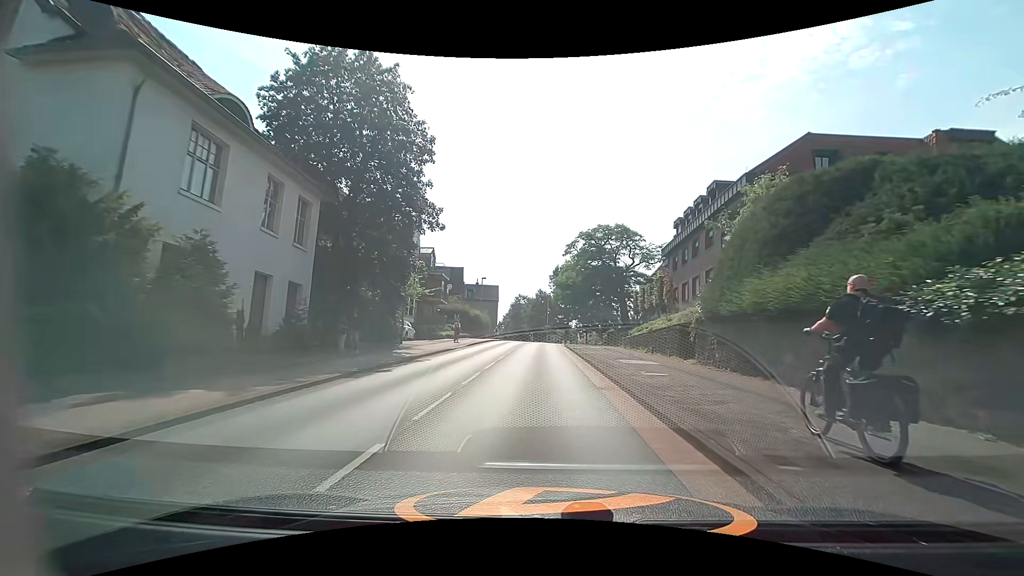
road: secondary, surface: asphalt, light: Day
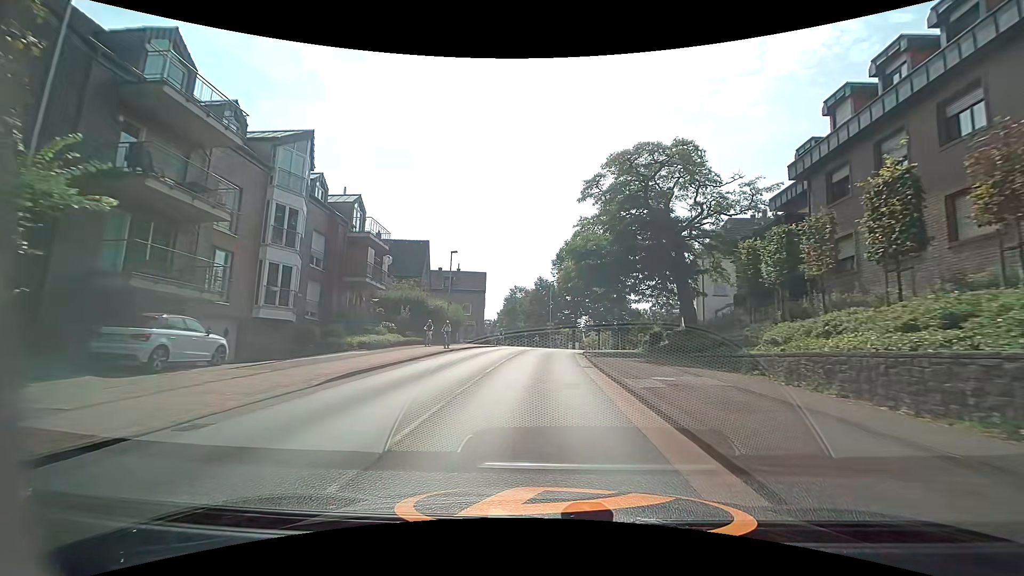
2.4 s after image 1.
(+0.1, +23.5) m; 0°
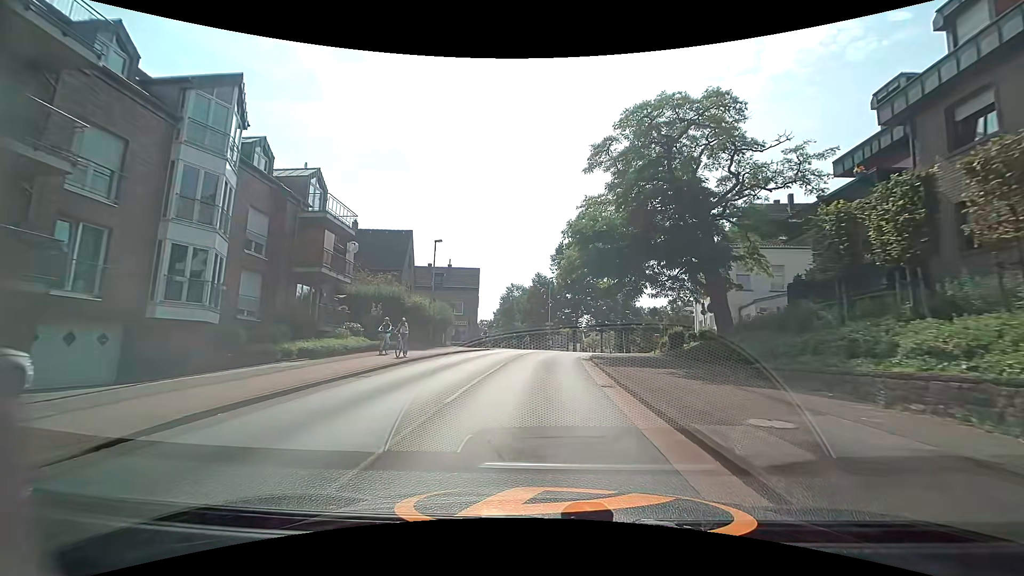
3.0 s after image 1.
(0.0, +6.1) m; 0°
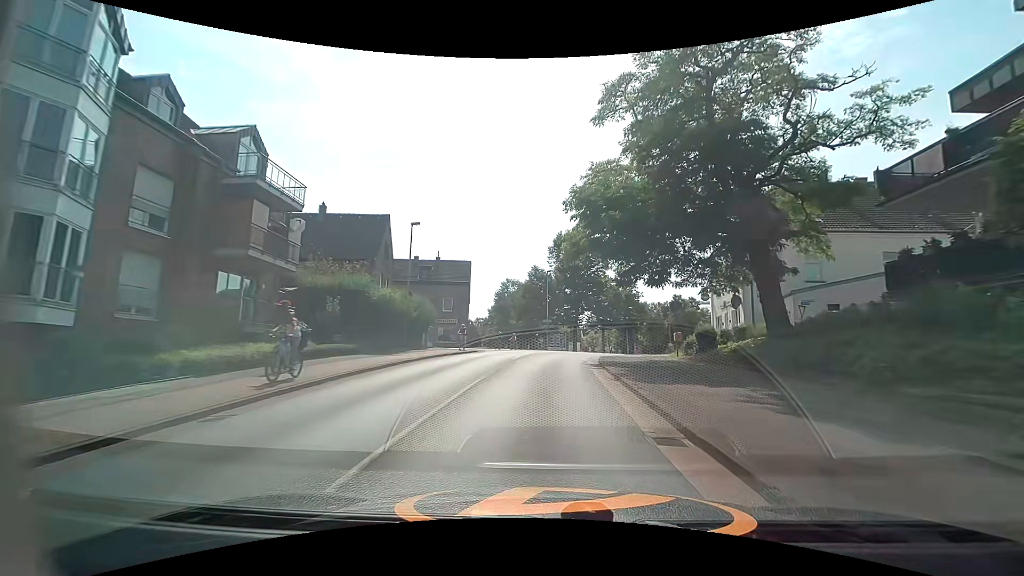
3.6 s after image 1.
(0.0, +6.1) m; 0°
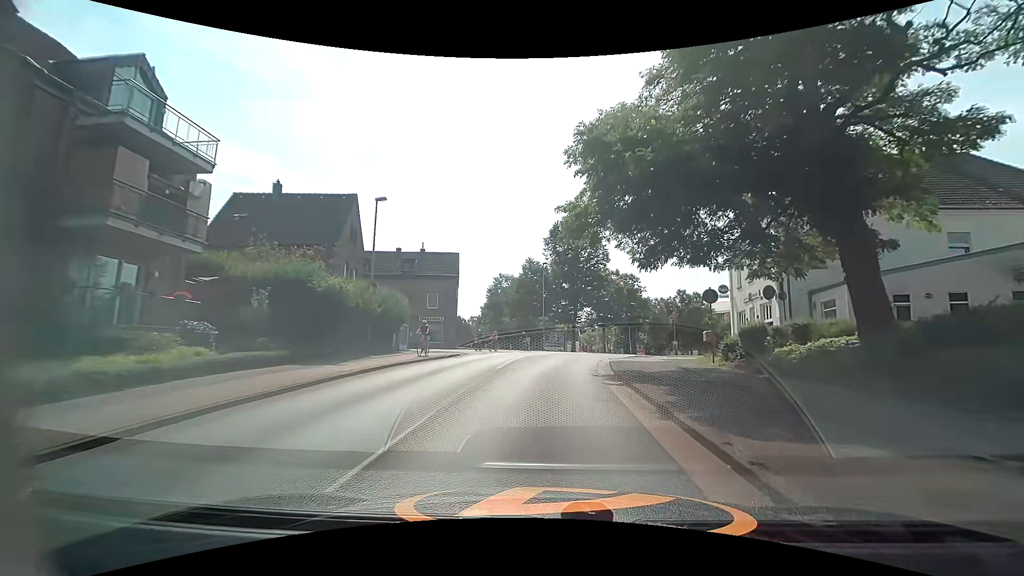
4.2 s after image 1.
(0.0, +6.1) m; 0°
